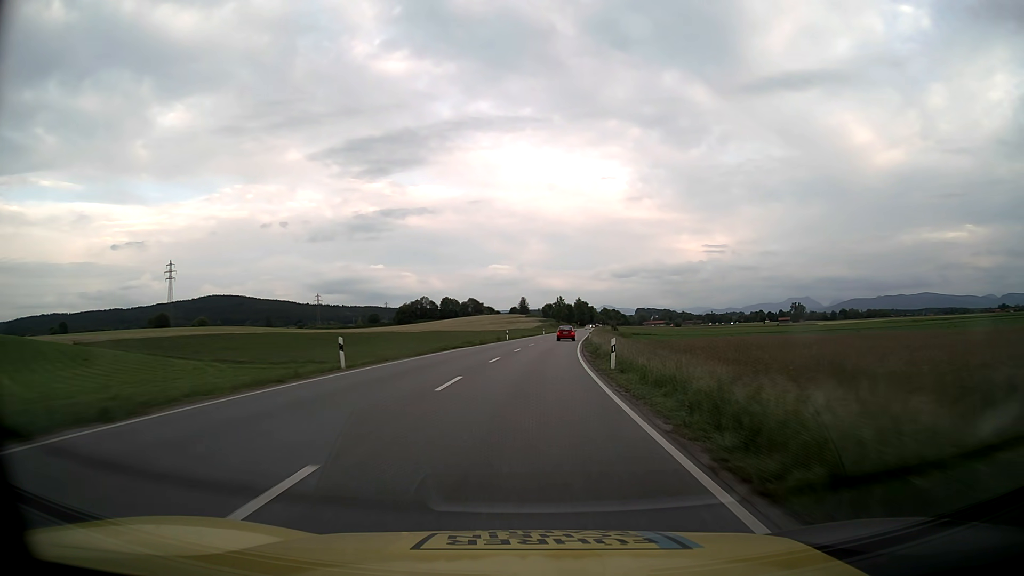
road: primary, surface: asphalt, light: Day
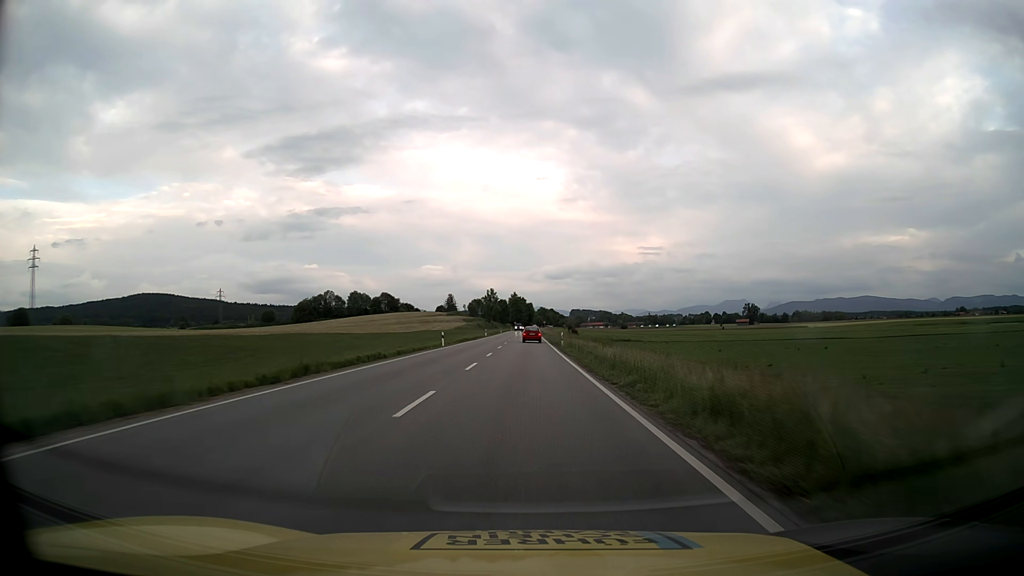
(+4.3, +71.9) m; +6°
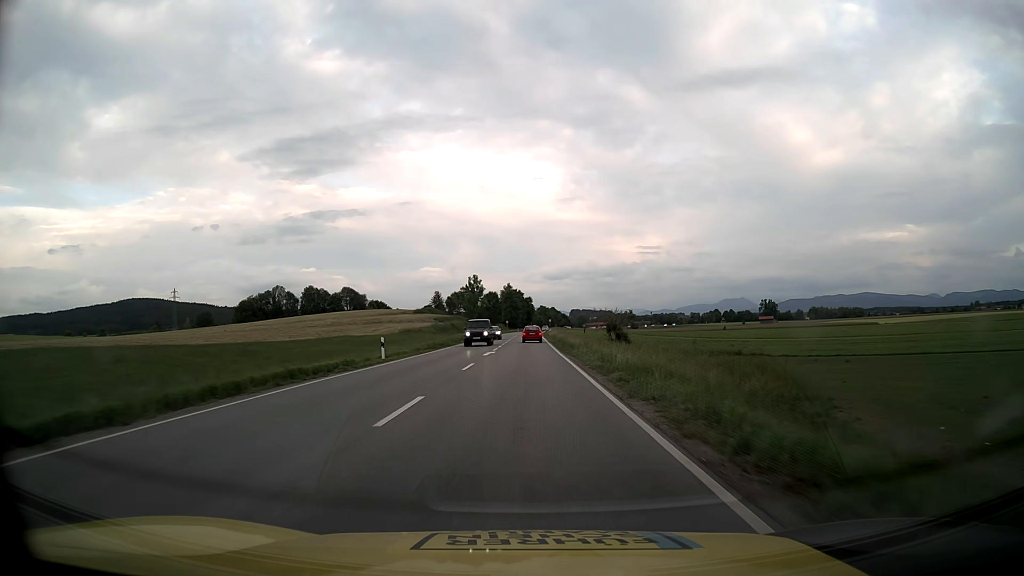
(+0.3, +70.2) m; 0°
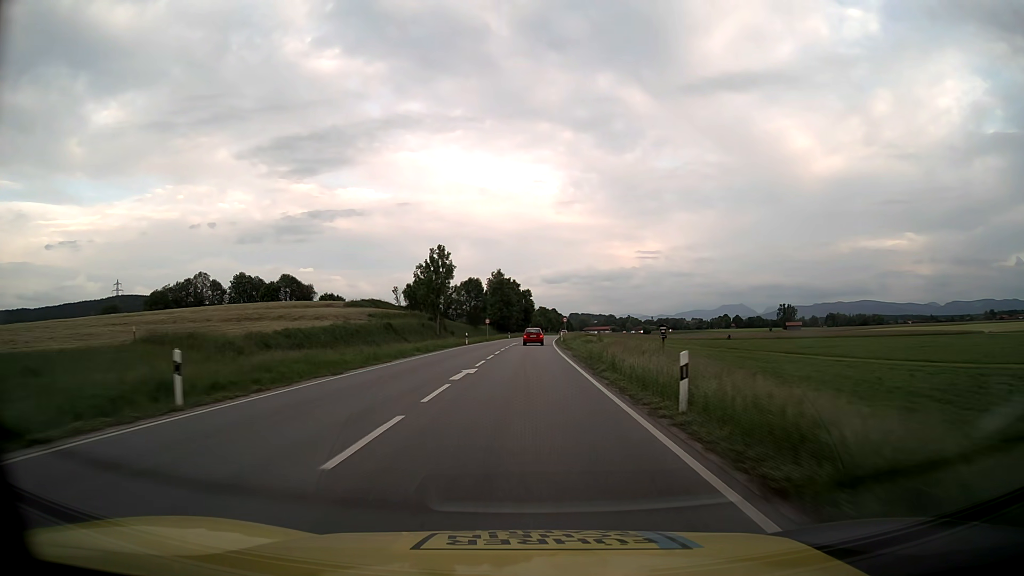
(+0.1, +68.9) m; 0°
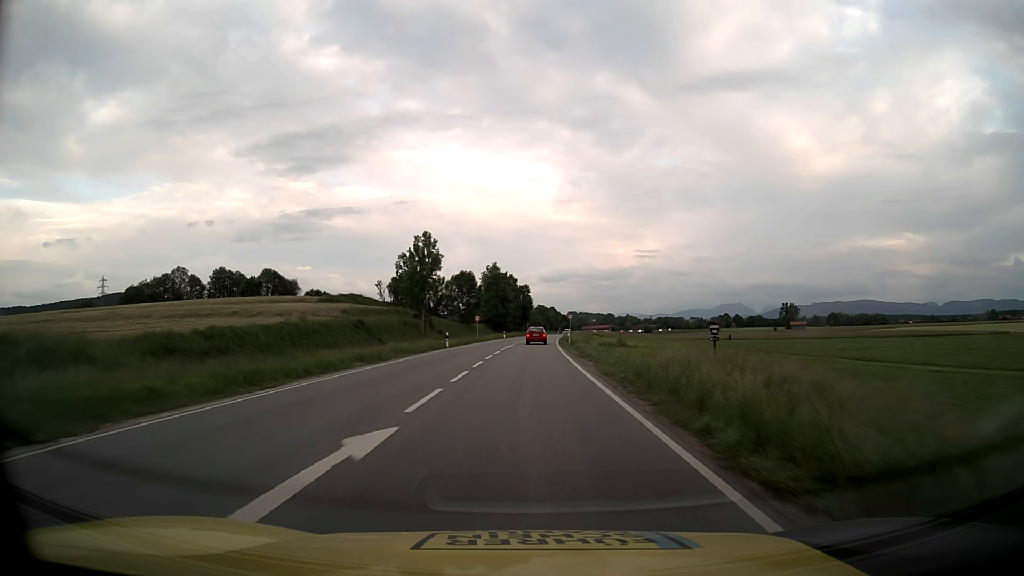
(0.0, +13.7) m; 0°
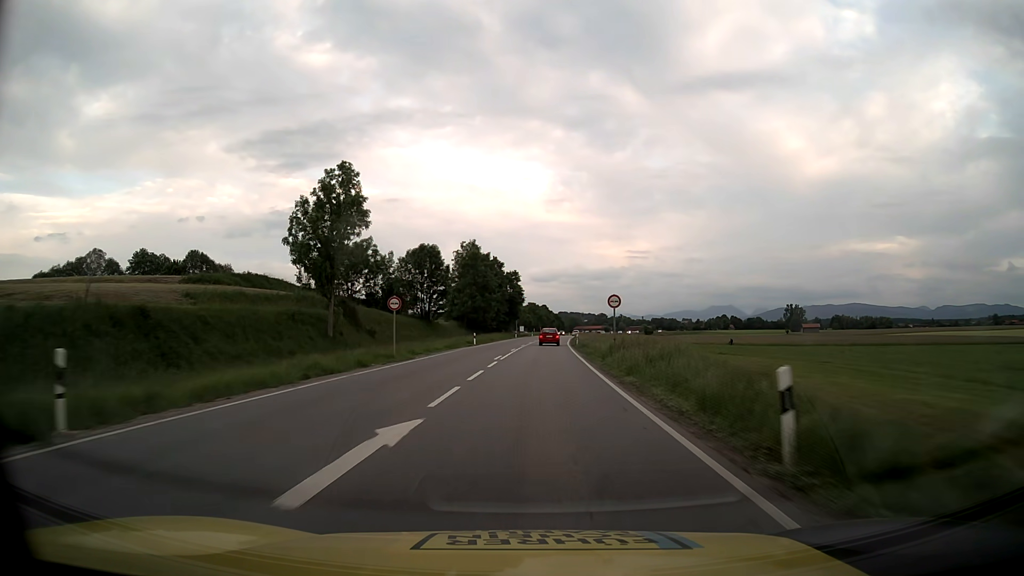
(+0.2, +41.3) m; +1°
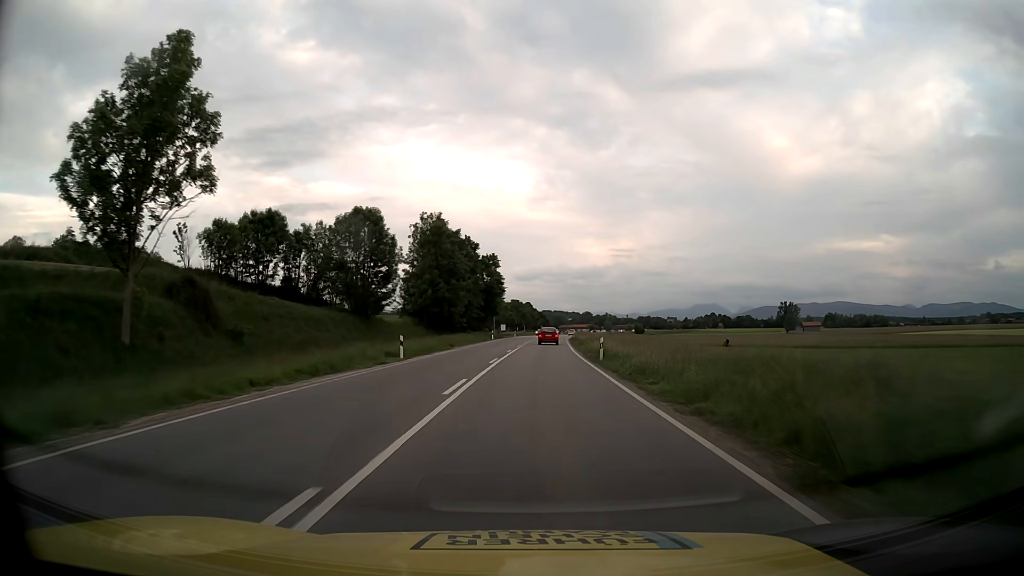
(+0.3, +27.9) m; +1°
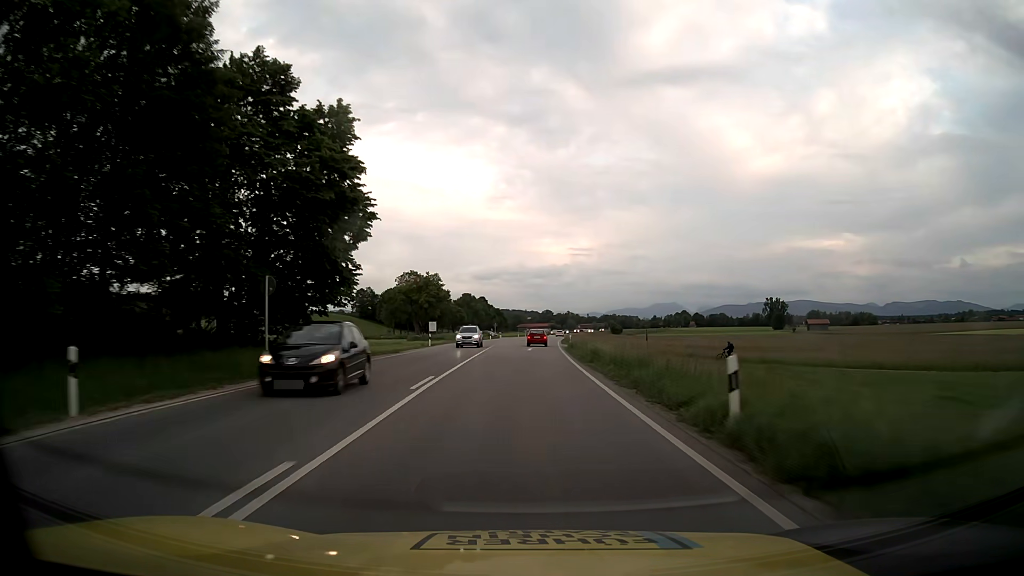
(+2.2, +71.0) m; +4°
(0, +10) (0, +20) (0, +30) (0, +40) (+1, +50) (+1, +60) (+1, +70) (+2, +80) (+2, +90) (+3, +100) m
